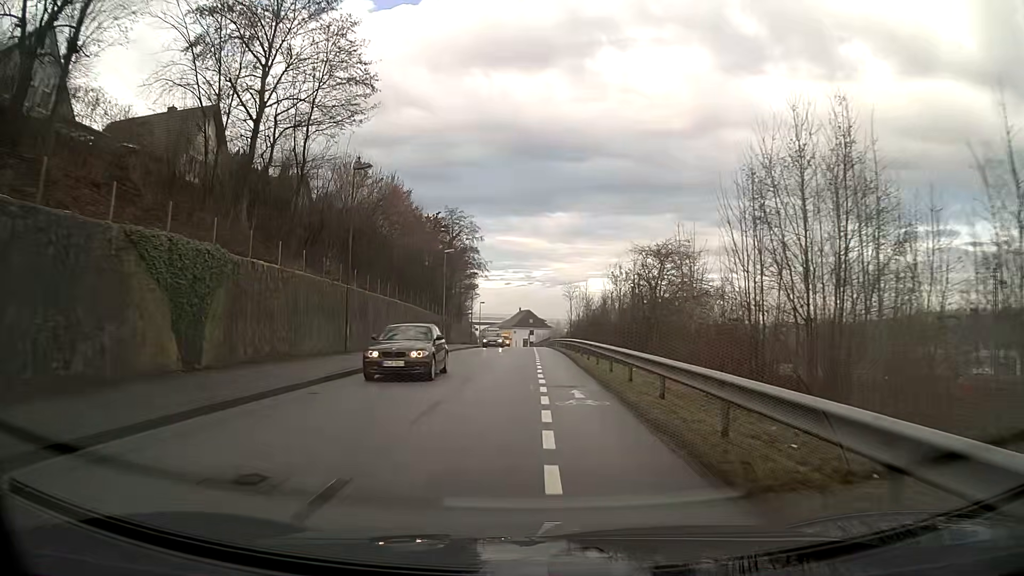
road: residential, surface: asphalt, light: Day
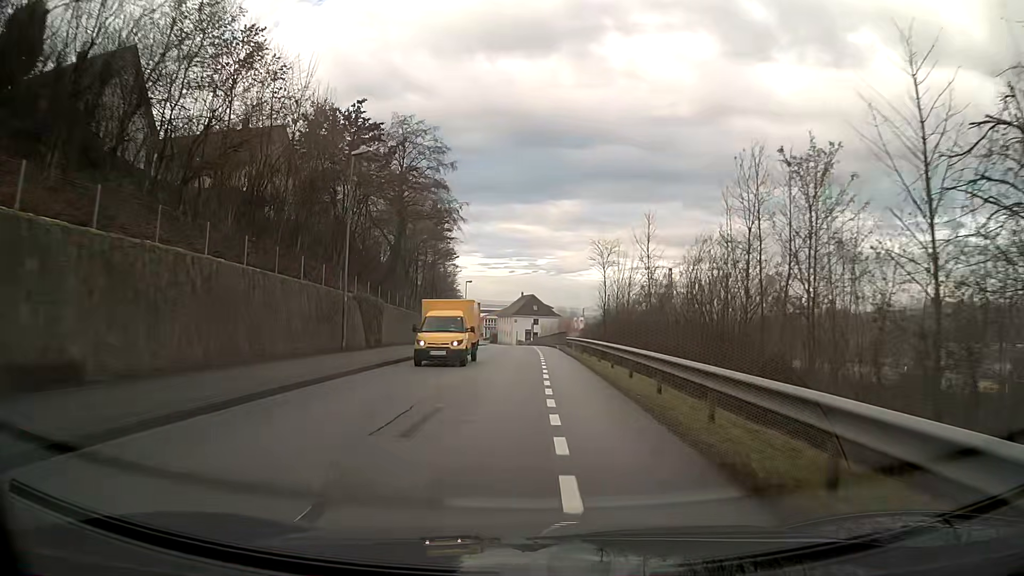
(-0.1, +31.0) m; 0°
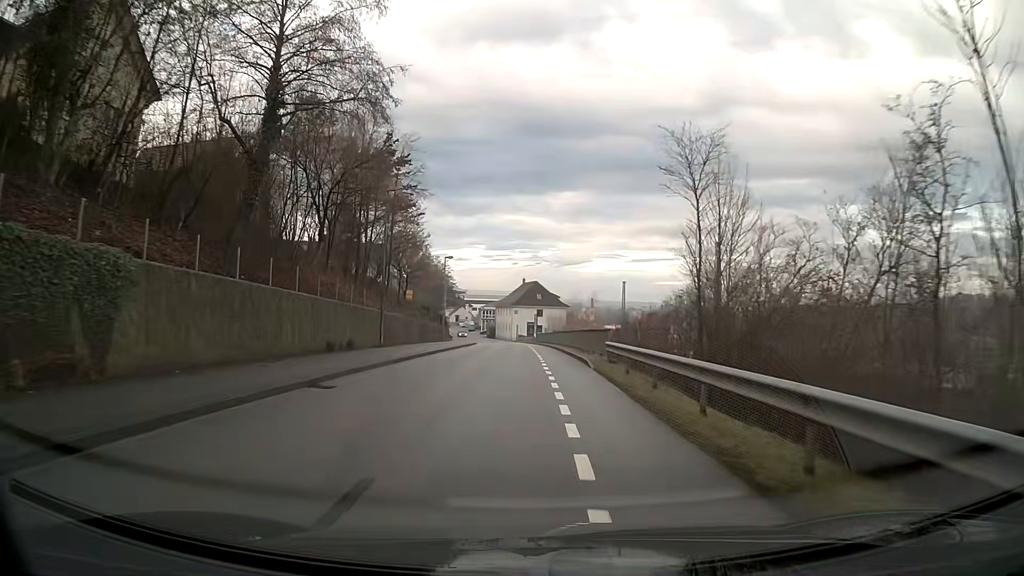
(0.0, +23.4) m; 0°
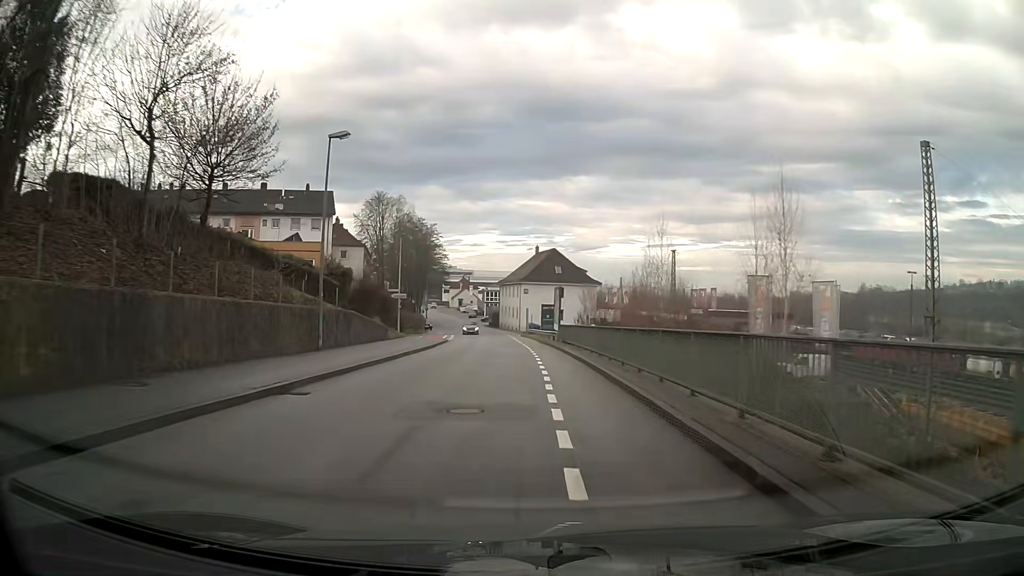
(-0.3, +39.1) m; -1°
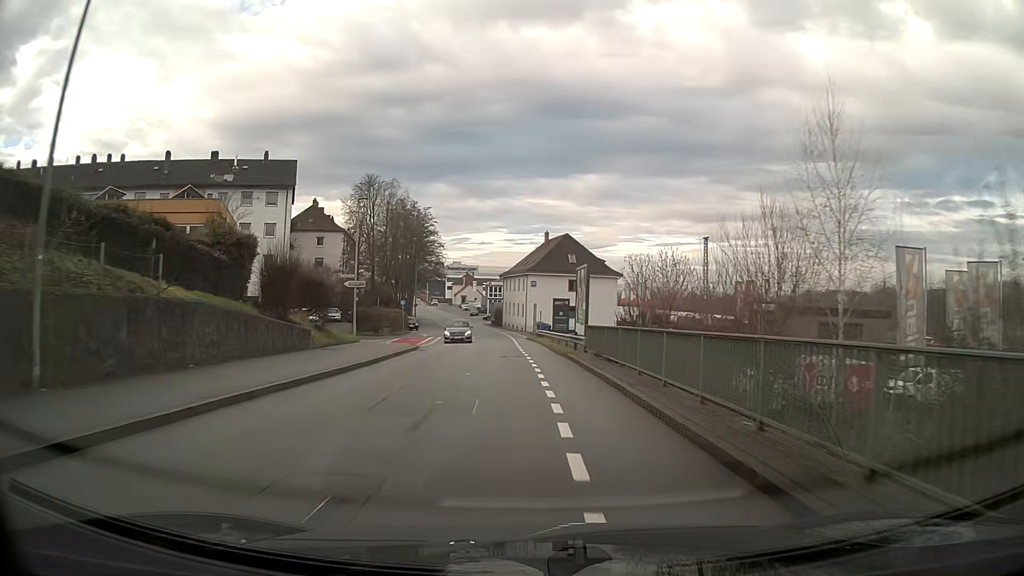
(-0.1, +15.6) m; -1°
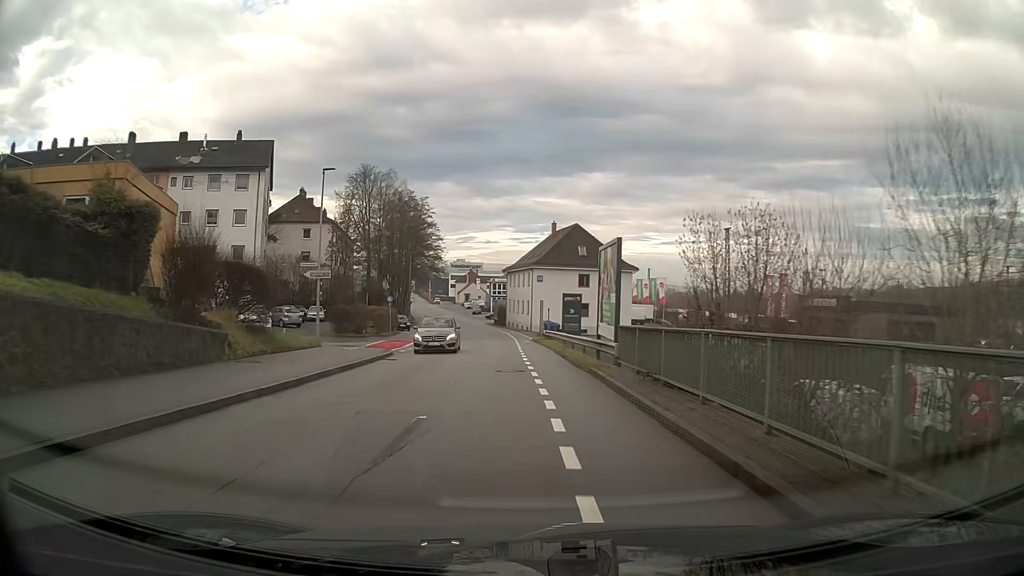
(0.0, +7.8) m; -1°
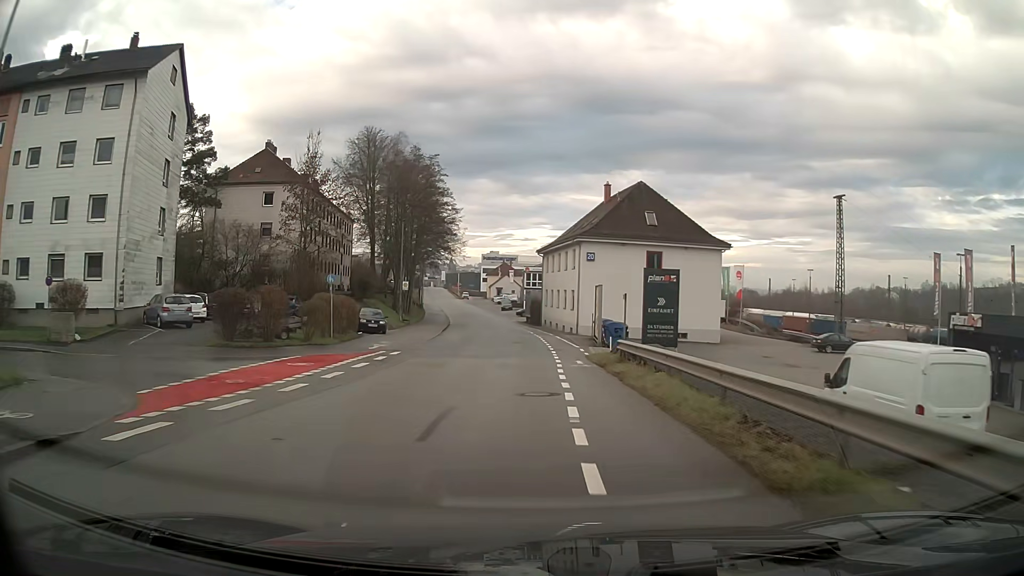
(-0.6, +23.2) m; -3°
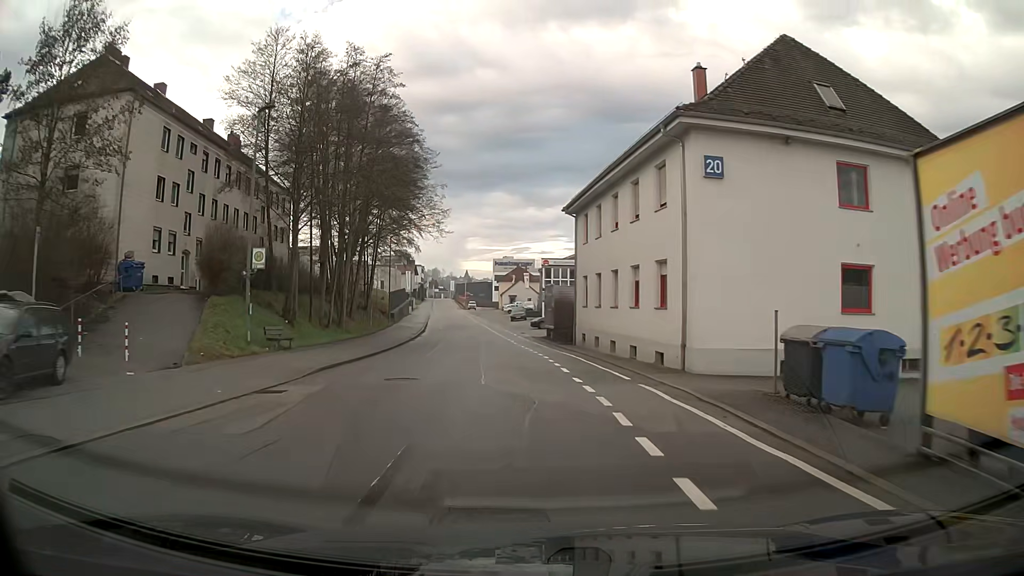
(-0.4, +30.8) m; -2°
